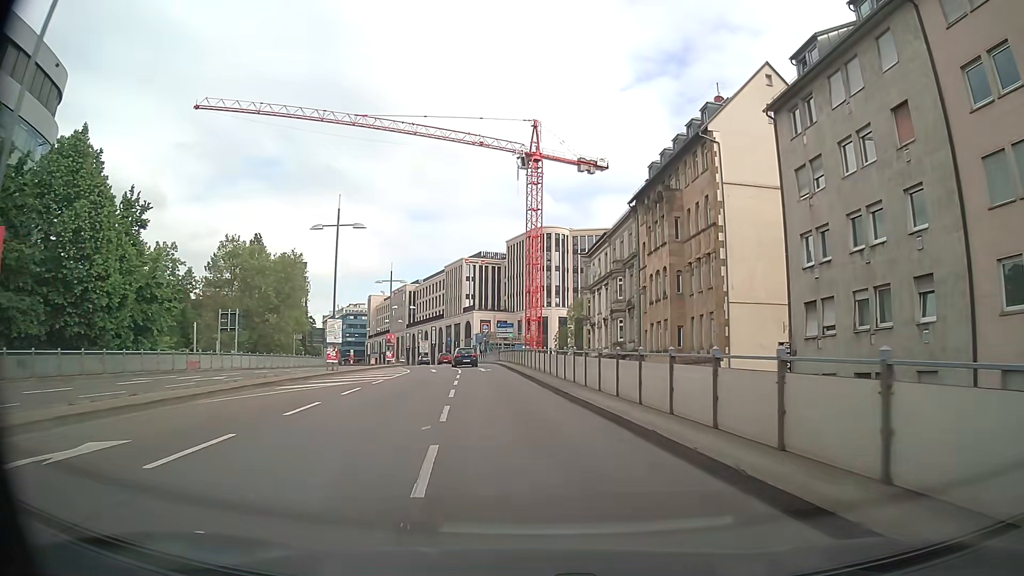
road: primary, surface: asphalt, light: Day
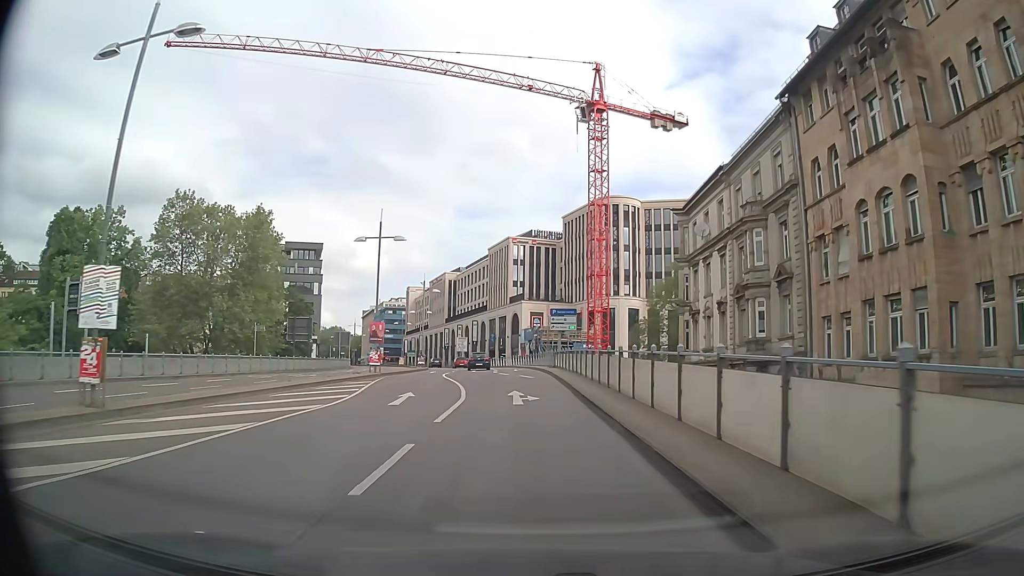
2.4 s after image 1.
(-0.9, +24.4) m; -4°
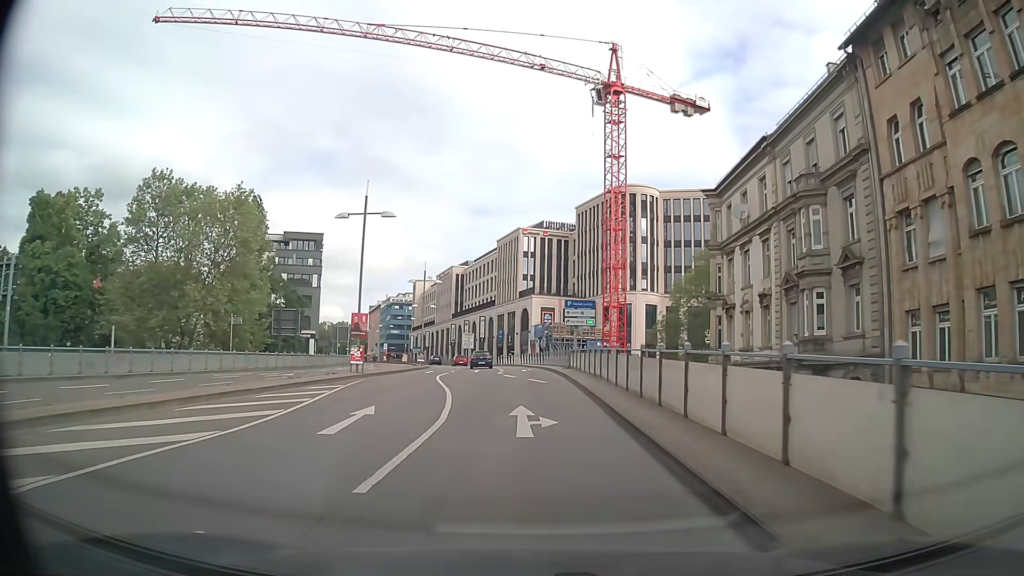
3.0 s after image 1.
(0.0, +6.2) m; -1°
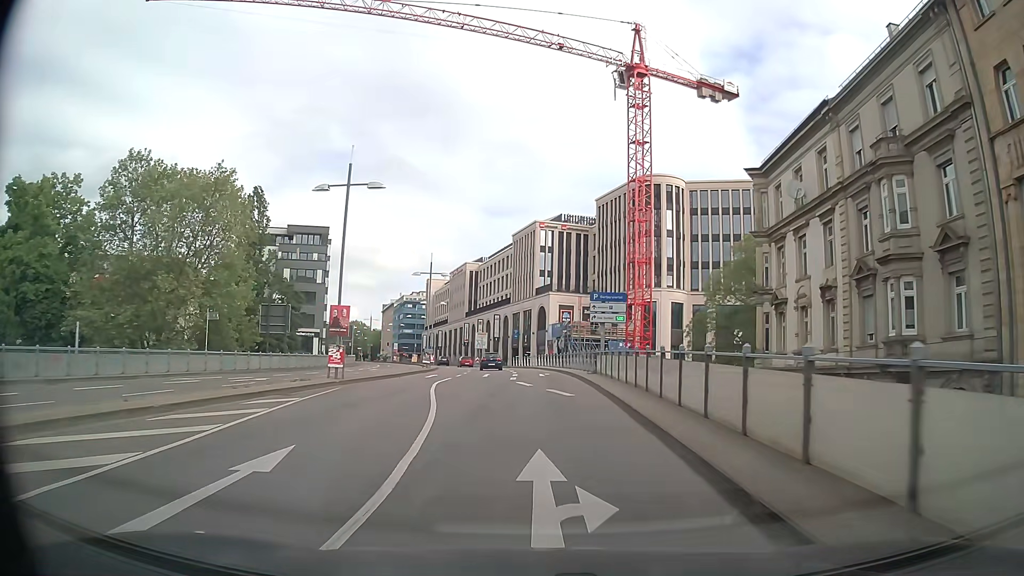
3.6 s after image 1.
(-0.1, +6.2) m; -2°
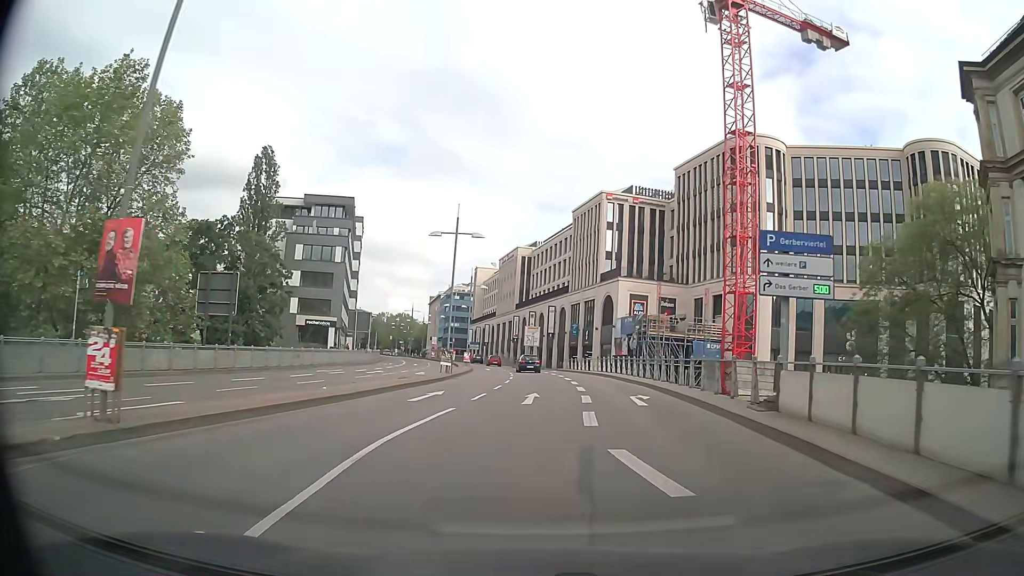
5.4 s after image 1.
(-0.9, +17.9) m; -6°
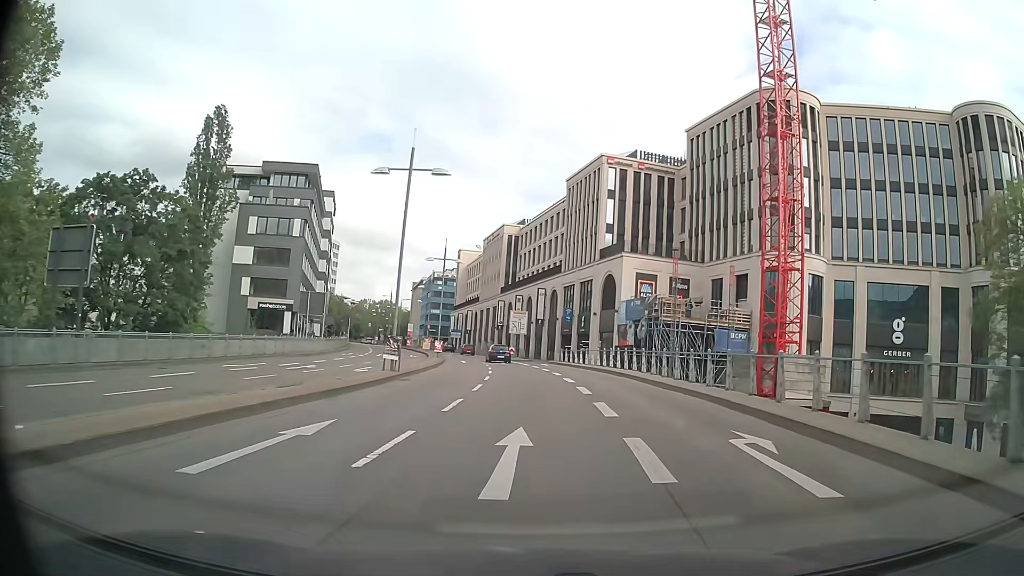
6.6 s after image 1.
(+0.3, +11.8) m; +3°
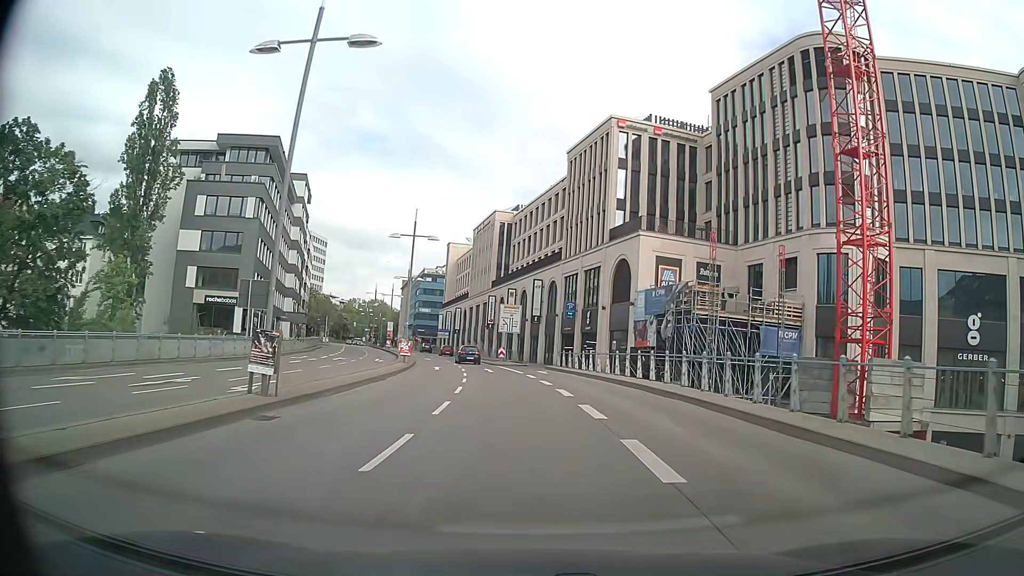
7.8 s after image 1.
(+0.1, +12.0) m; 0°
